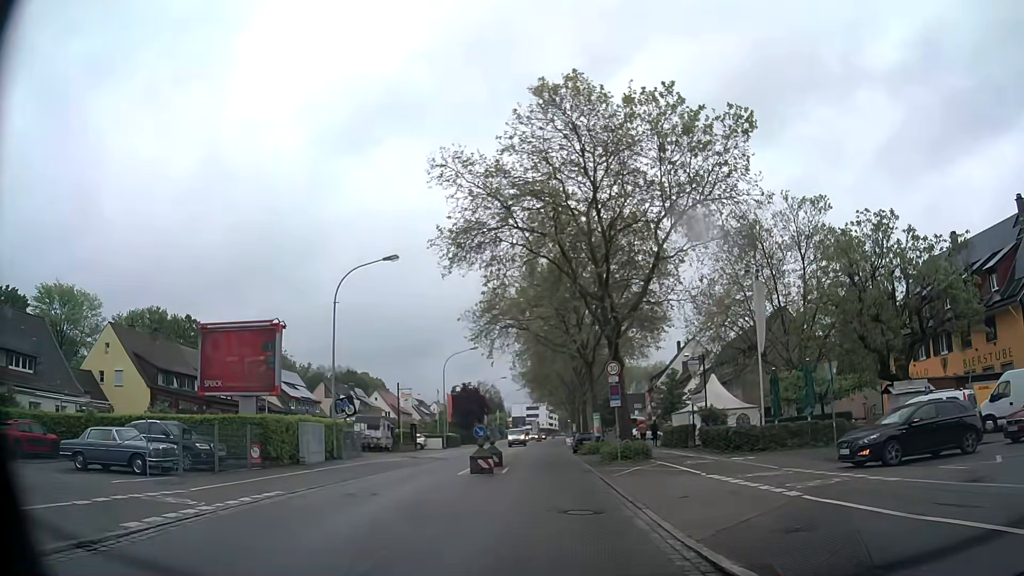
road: secondary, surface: asphalt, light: Day
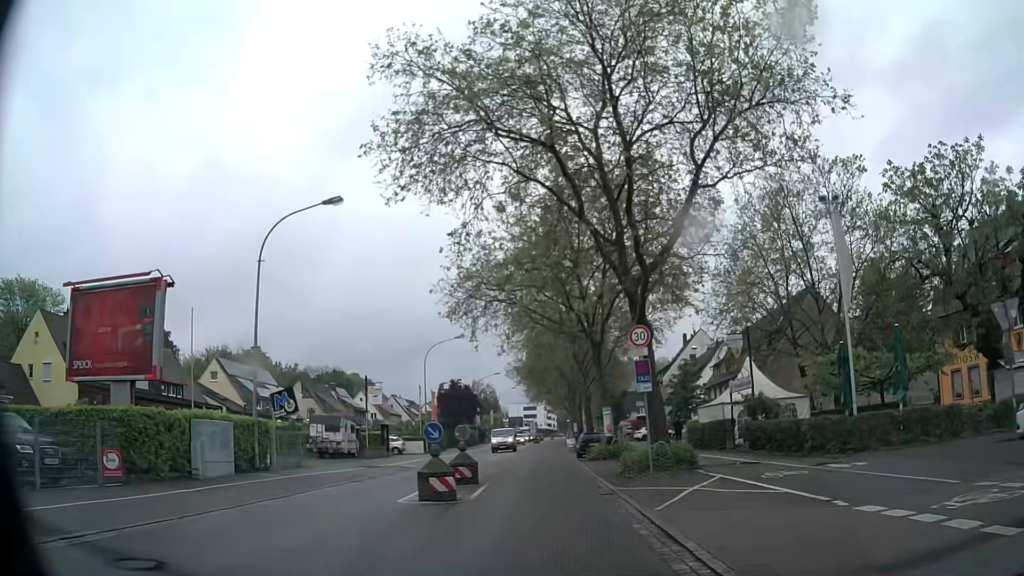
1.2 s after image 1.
(0.0, +8.9) m; 0°
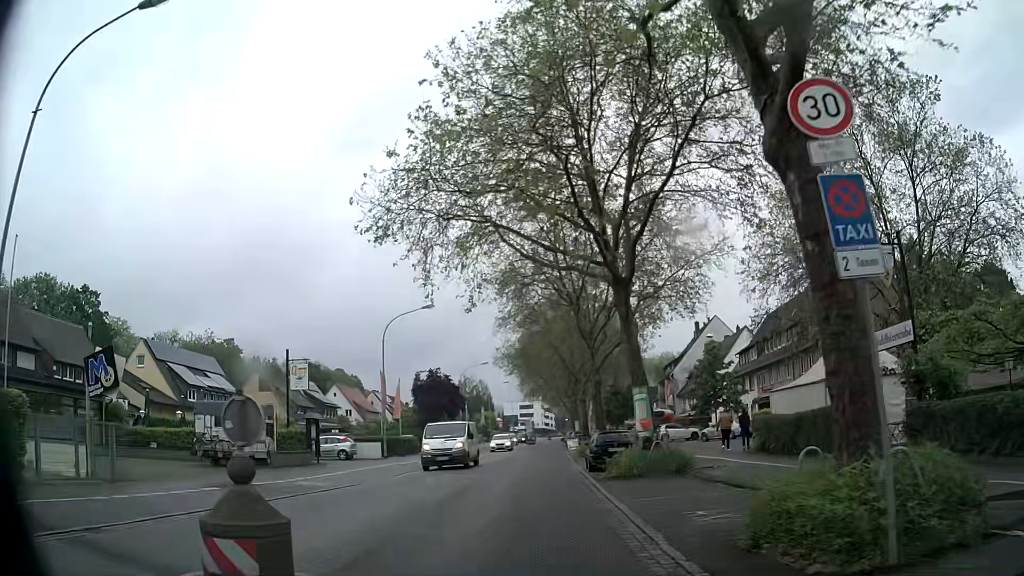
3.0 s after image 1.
(0.0, +13.4) m; -1°
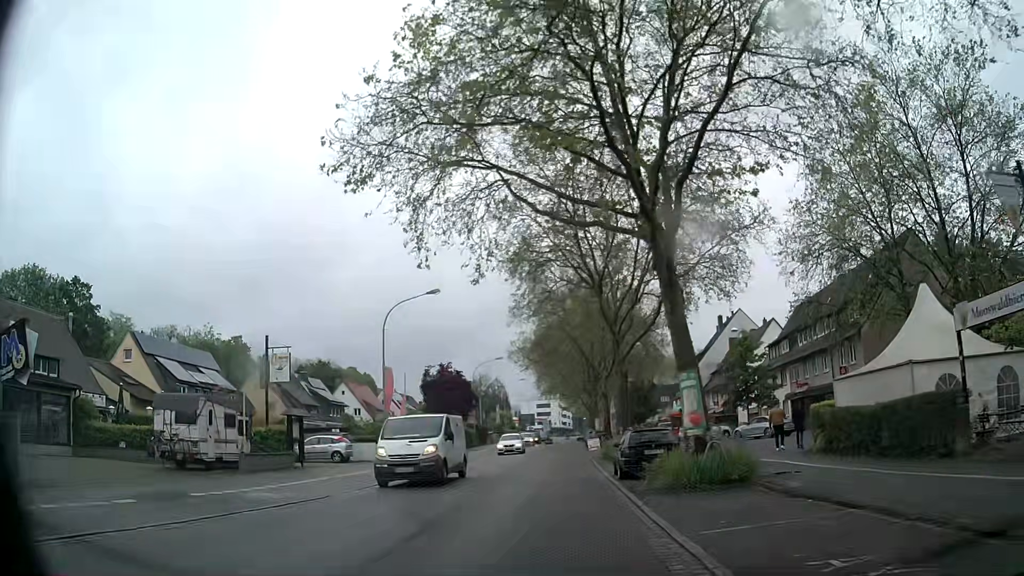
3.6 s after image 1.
(-0.1, +4.5) m; -1°
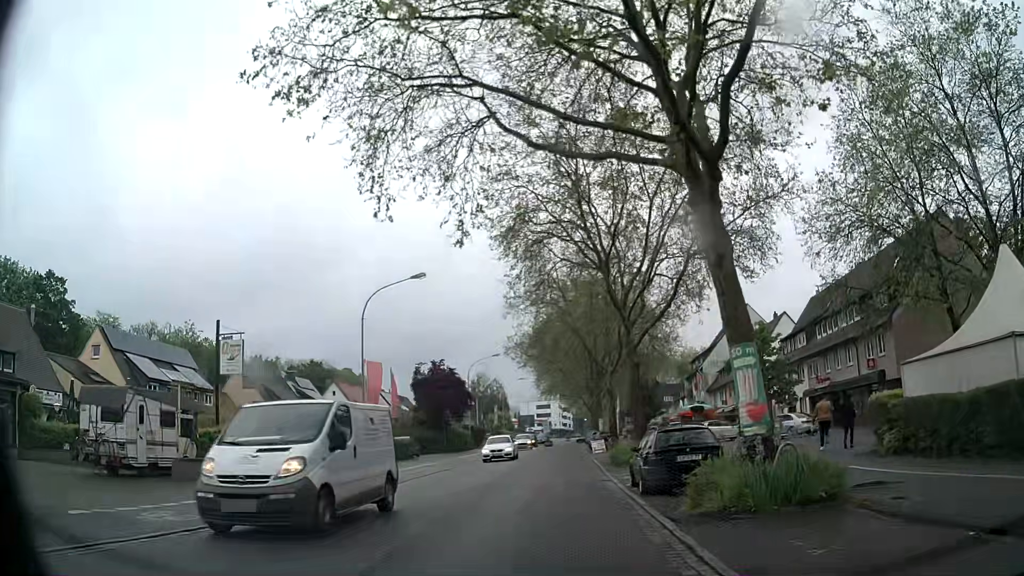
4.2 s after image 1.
(0.0, +4.4) m; +1°
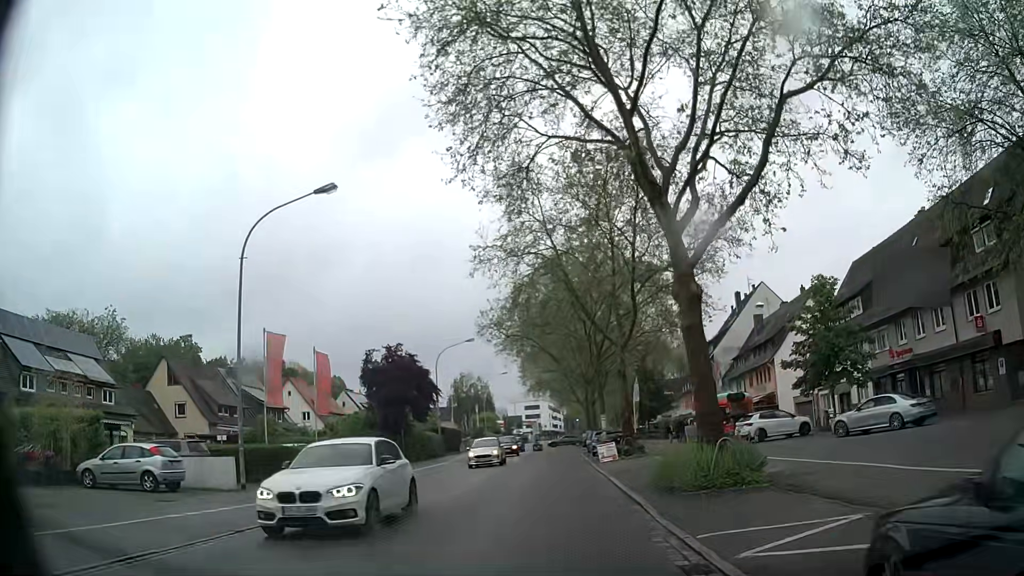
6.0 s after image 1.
(-0.1, +13.4) m; +1°
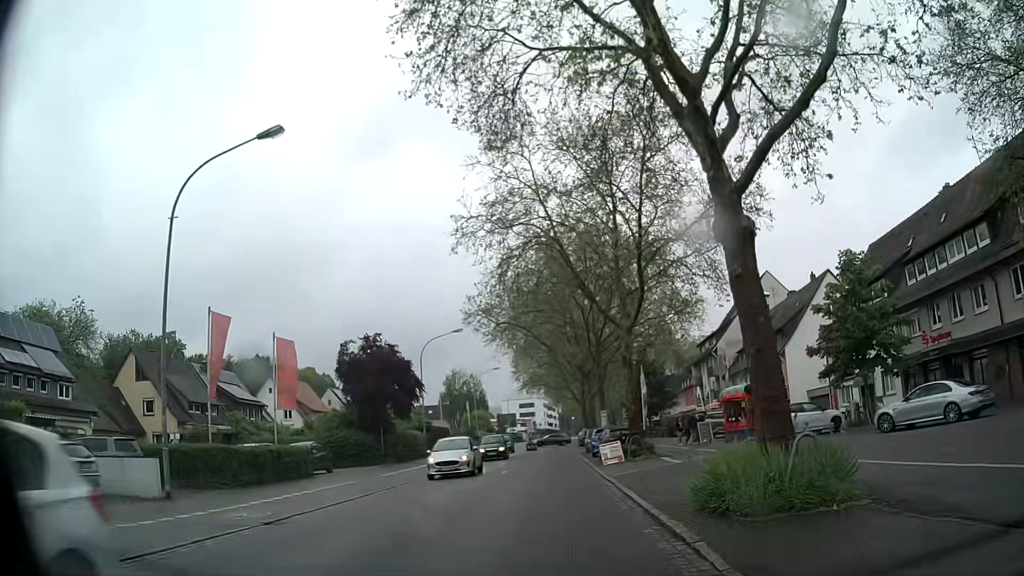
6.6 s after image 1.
(-0.1, +4.5) m; -1°
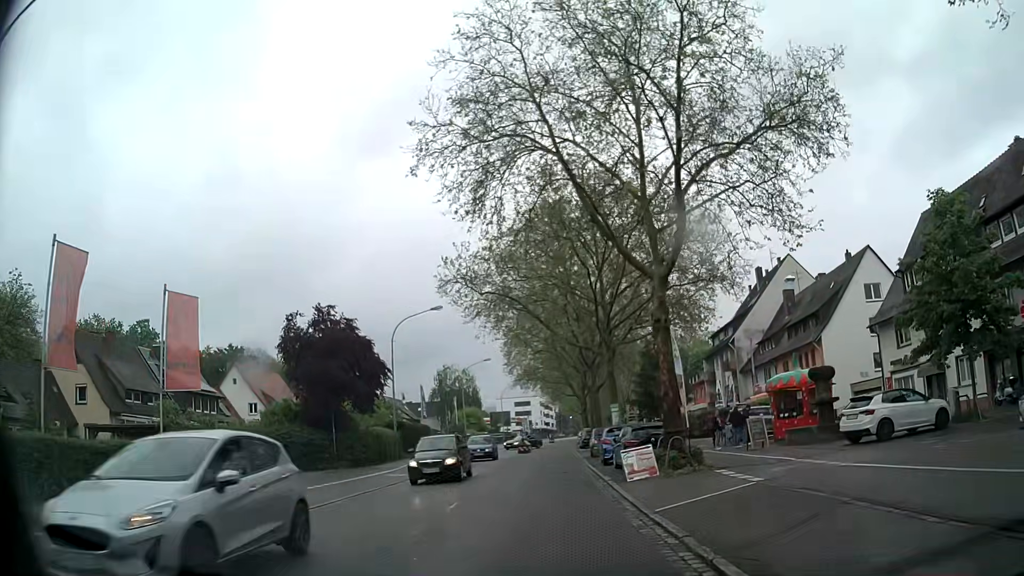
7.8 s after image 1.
(+0.1, +8.9) m; 0°
